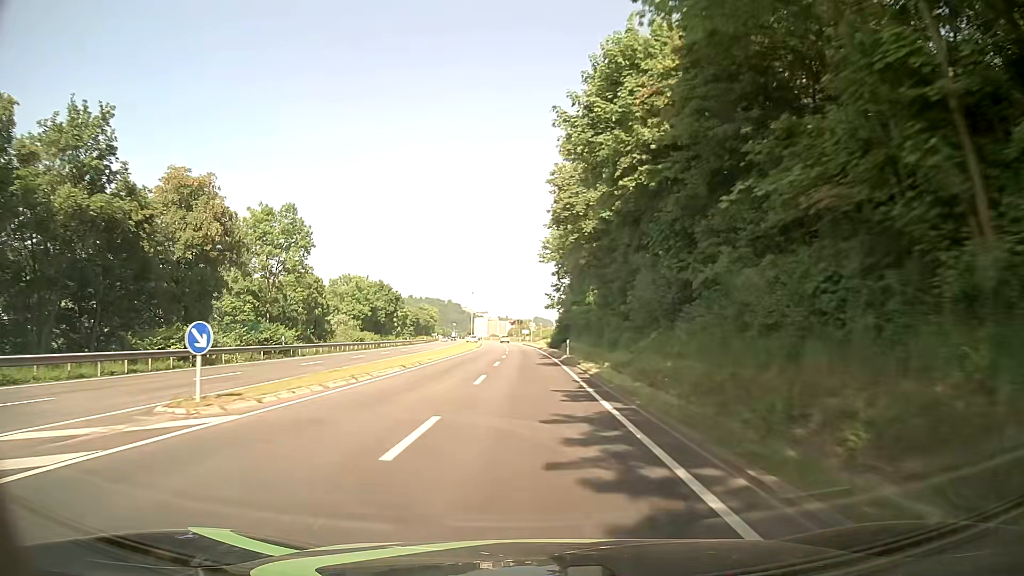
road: primary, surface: asphalt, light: Day
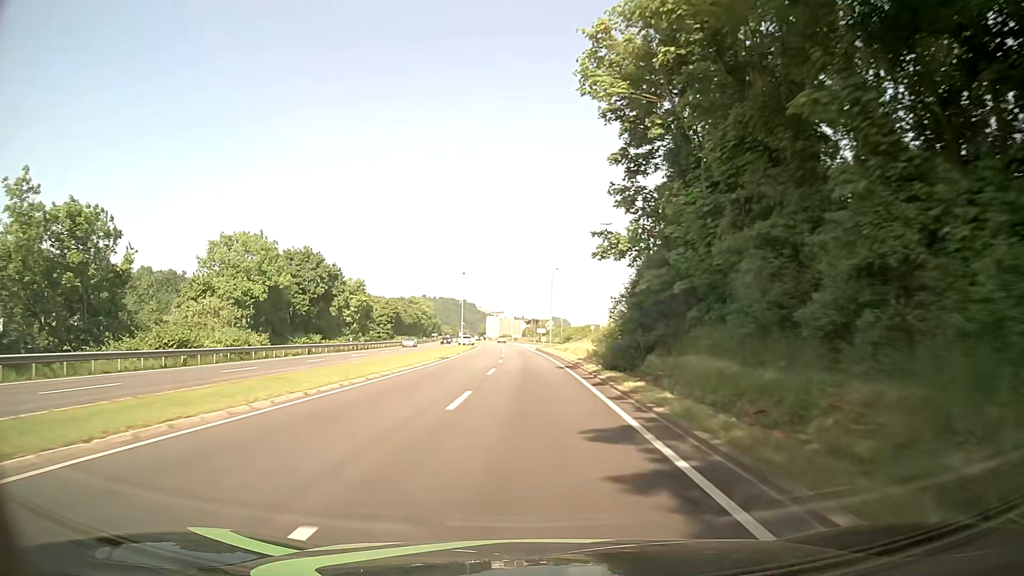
(-0.9, +42.9) m; -2°
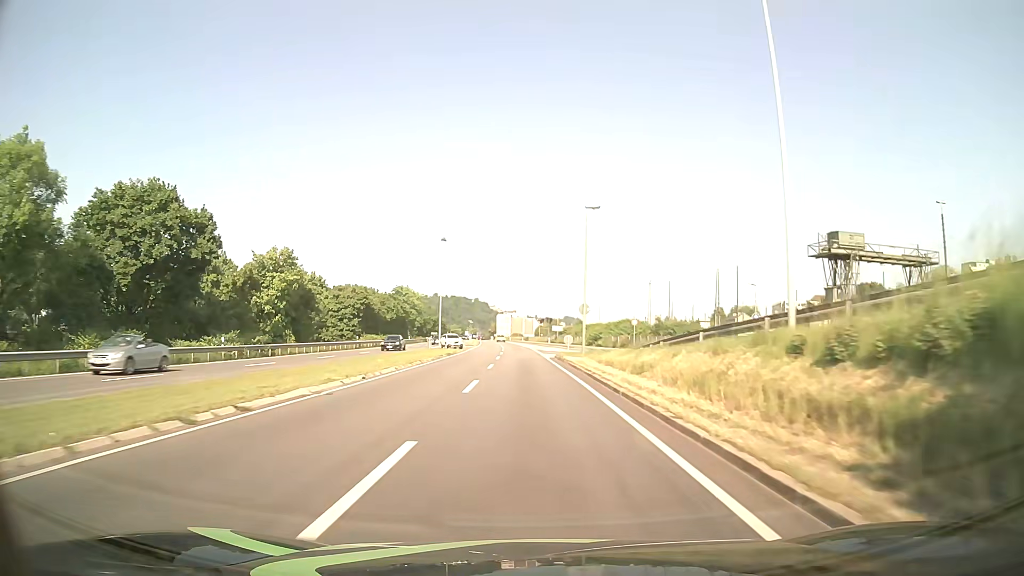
(-0.1, +32.2) m; -1°
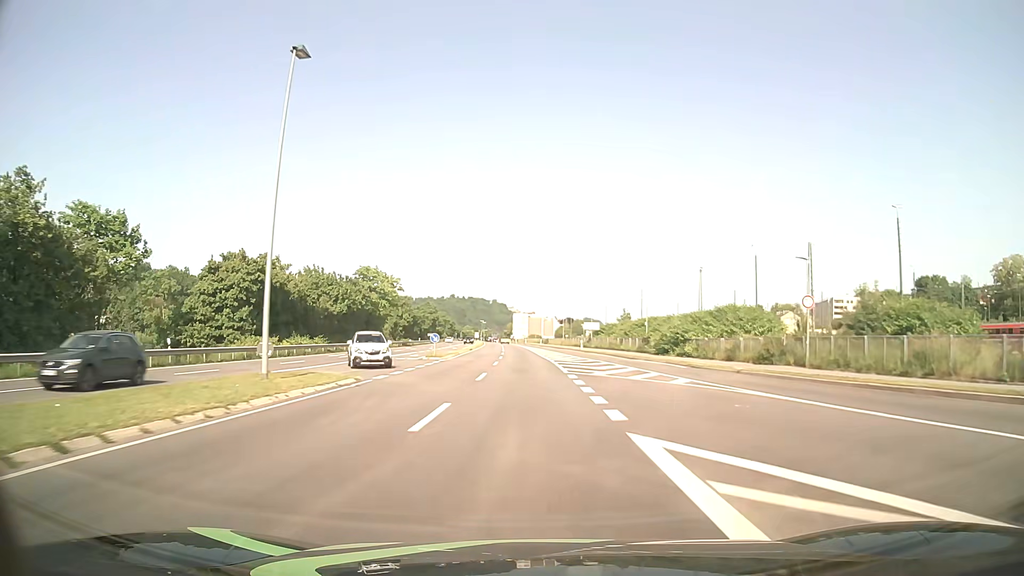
(-0.5, +42.9) m; -1°
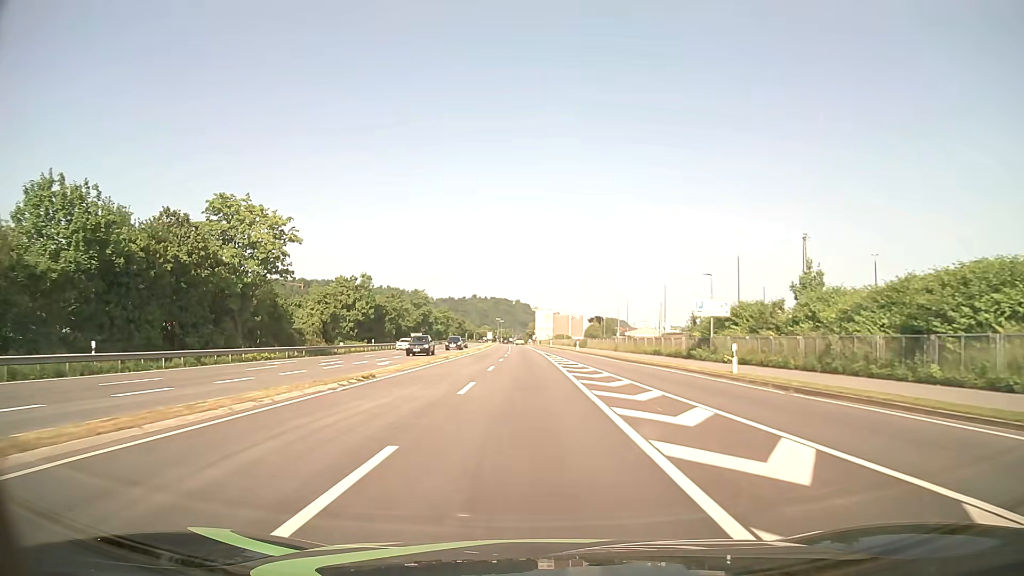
(-1.0, +53.7) m; -2°
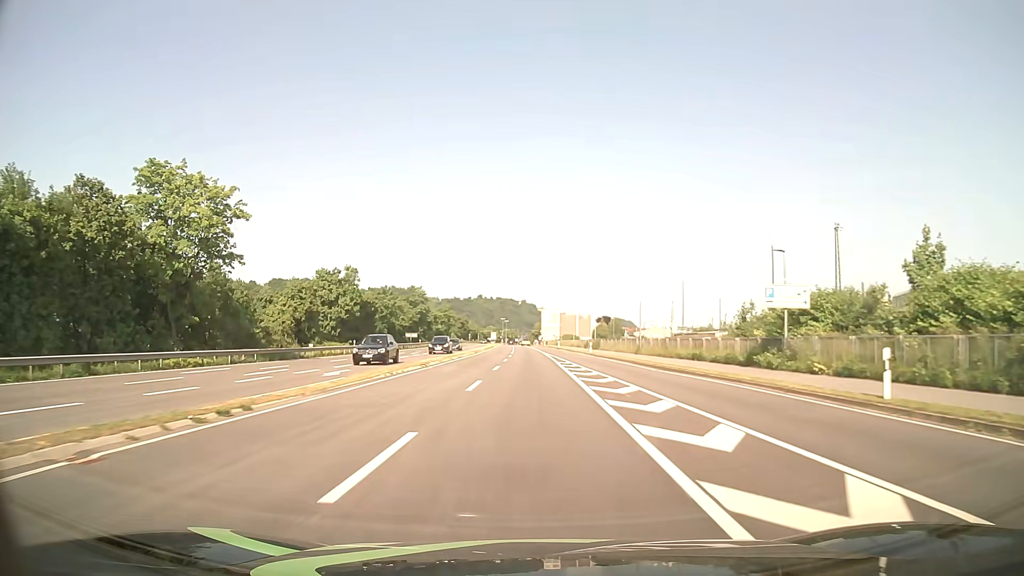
(-0.1, +10.7) m; -1°
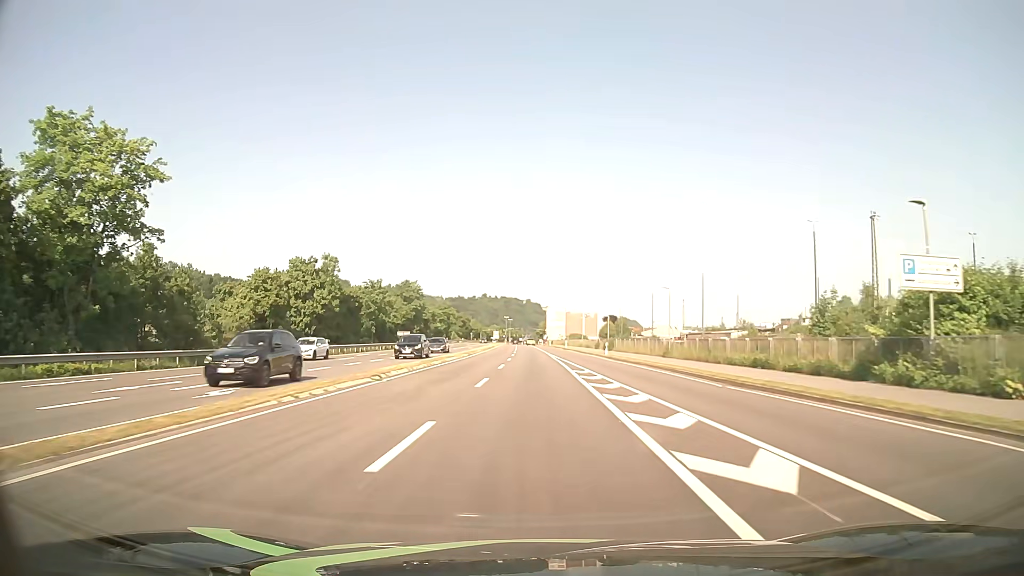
(-0.1, +10.7) m; 0°
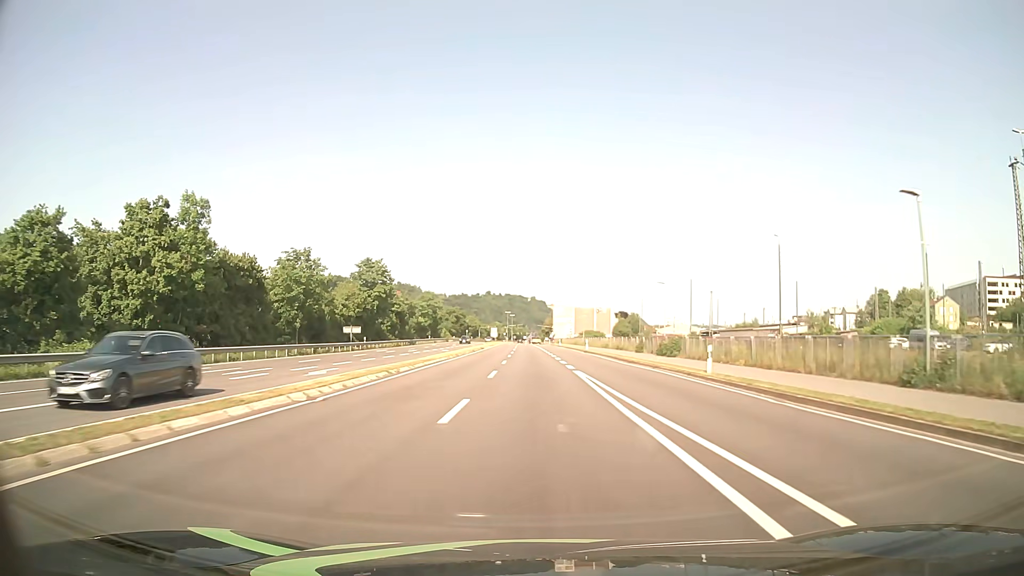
(-0.2, +32.2) m; -1°
(0, +10) (0, +20) (0, +30) (0, +40) (0, +50) (0, +60) (-1, +70) (-1, +80) (-1, +90) (-1, +100) m
